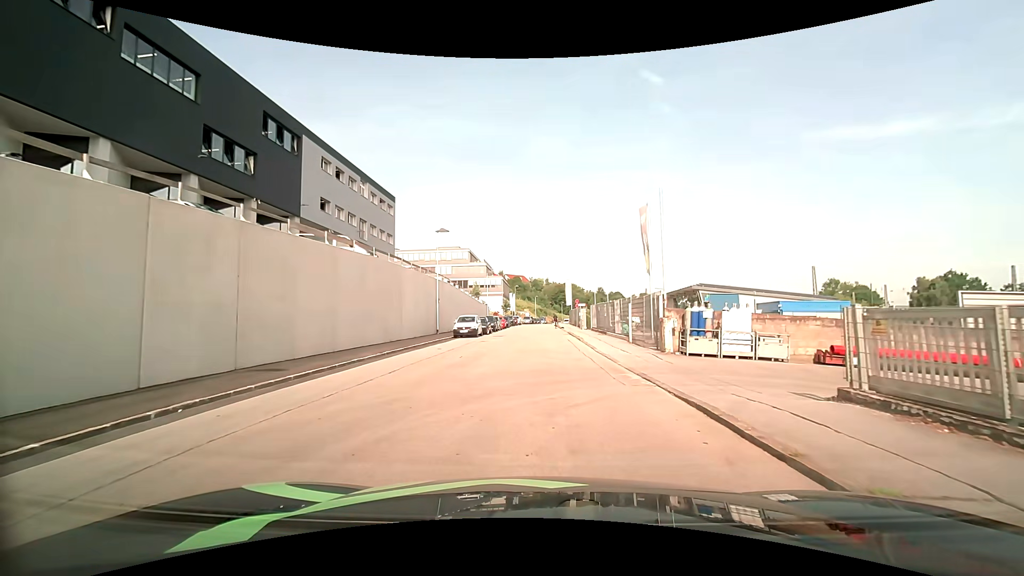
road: residential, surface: asphalt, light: Day
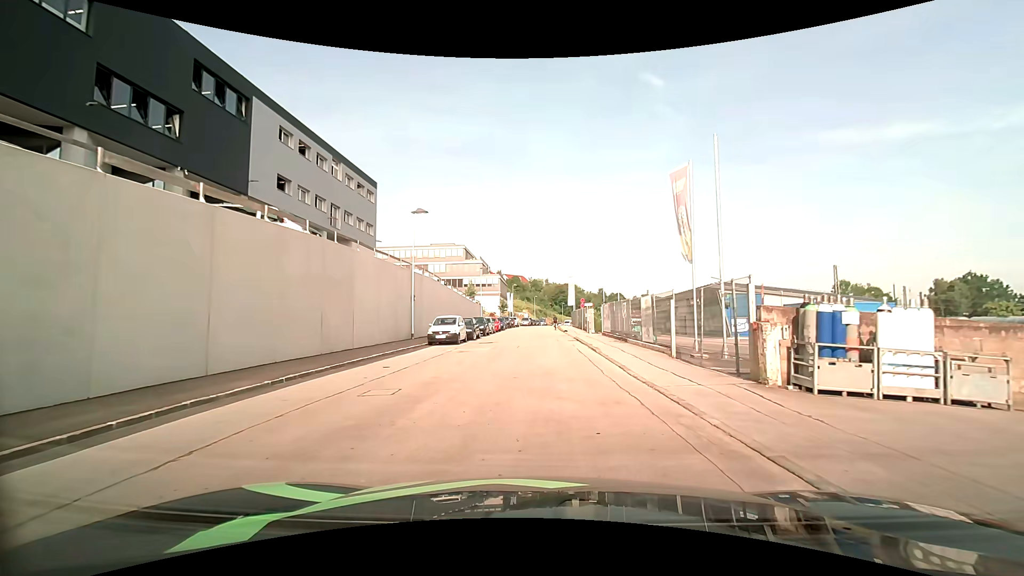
(-0.1, +7.6) m; -1°
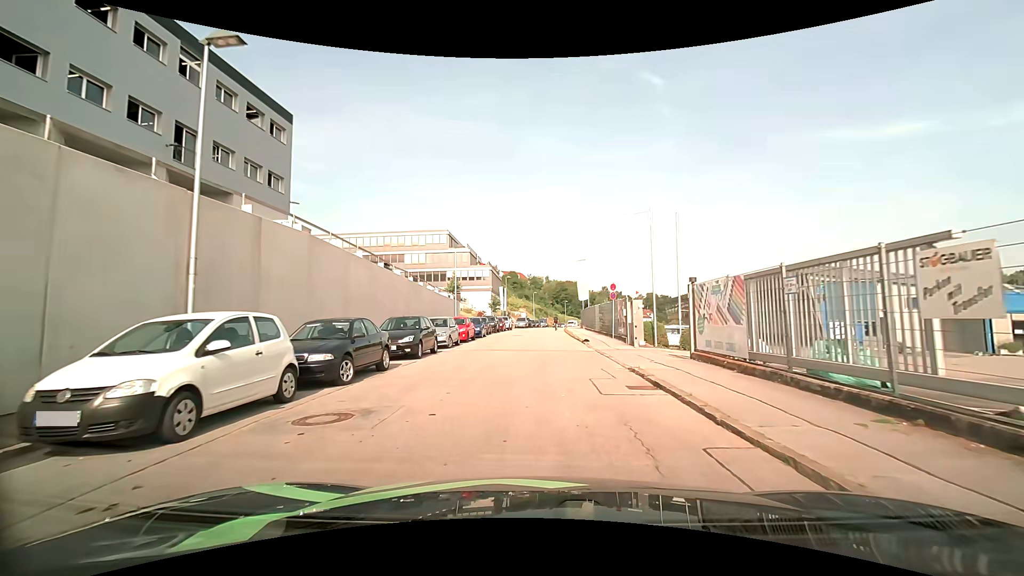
(+0.1, +20.2) m; 0°
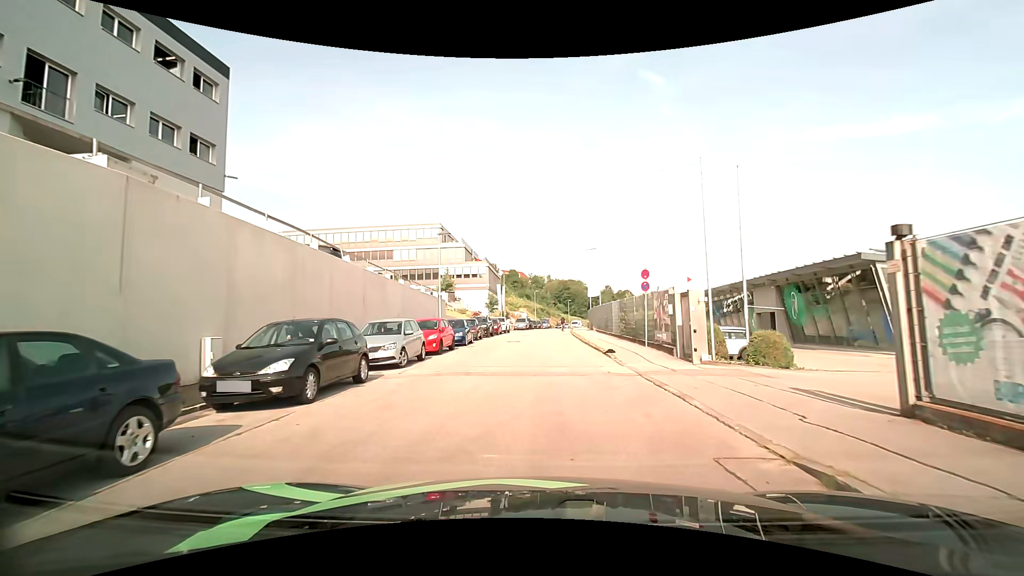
(0.0, +8.1) m; 0°
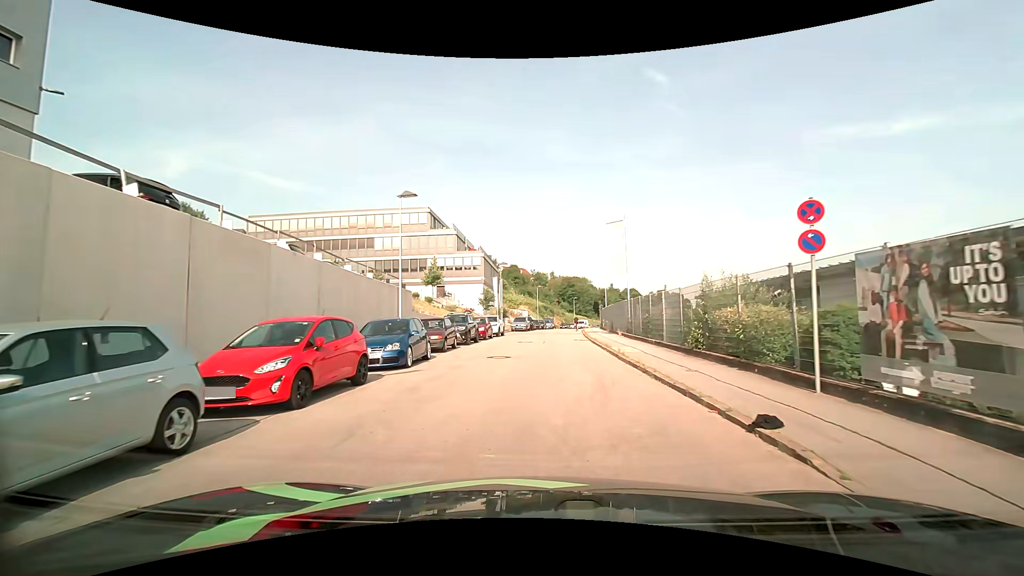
(-0.1, +11.8) m; 0°
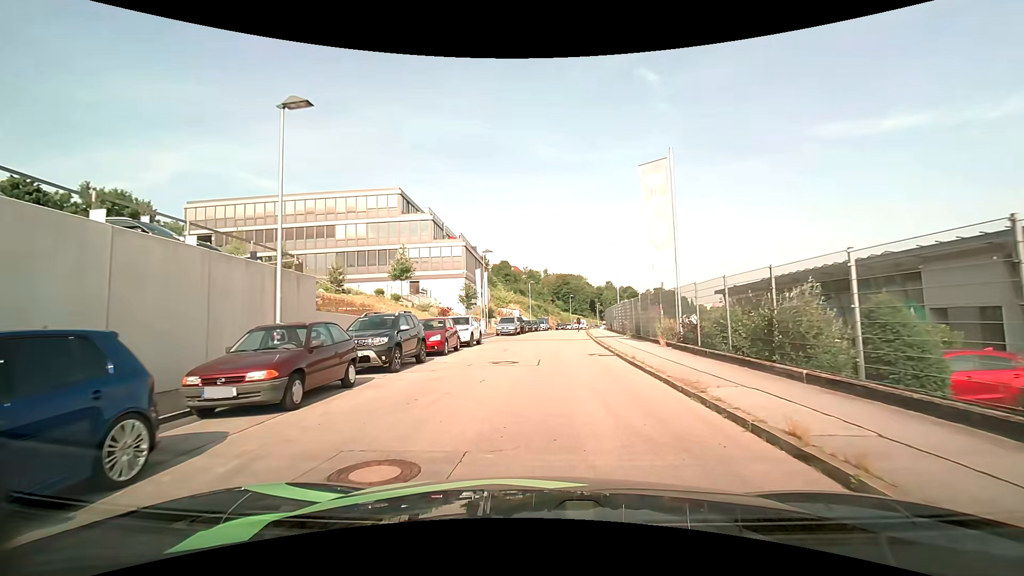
(0.0, +11.9) m; 0°
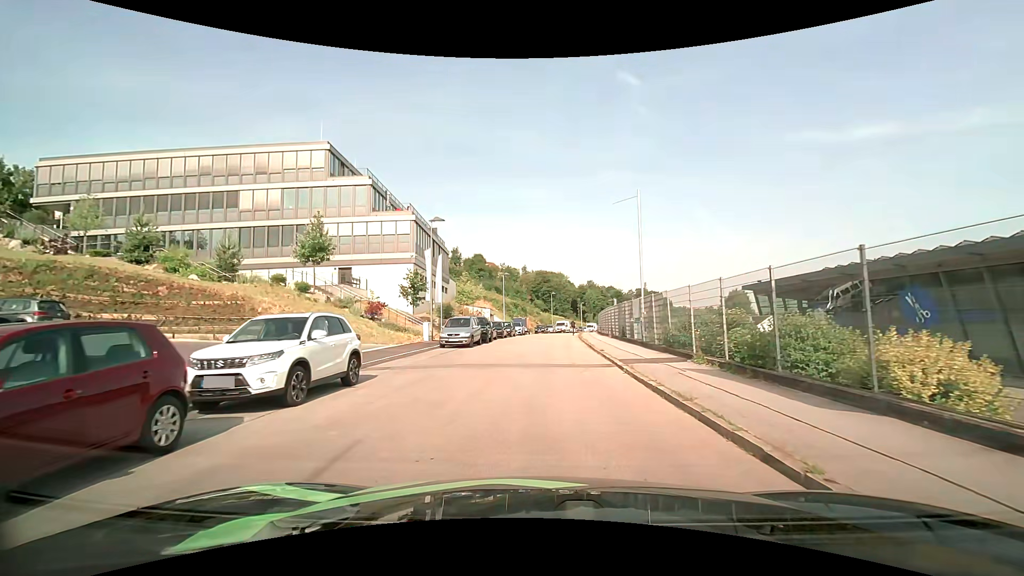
(+0.4, +16.1) m; +3°
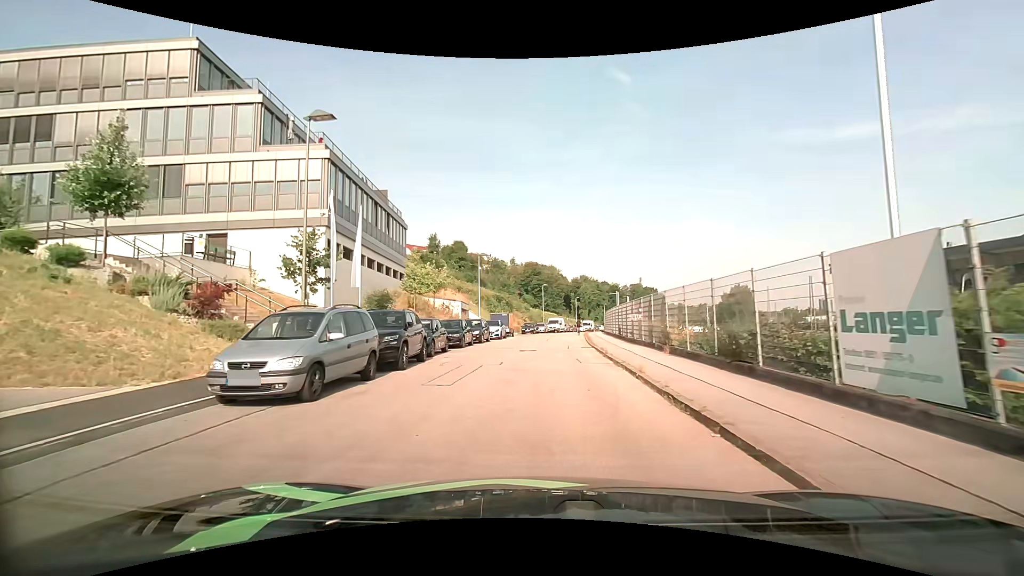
(+0.2, +17.2) m; +1°
(0, +10) (0, +20) (+1, +30) (+1, +40) (+2, +50) (+3, +60) (+5, +70) (+7, +80) (+9, +89) (+11, +99) m
